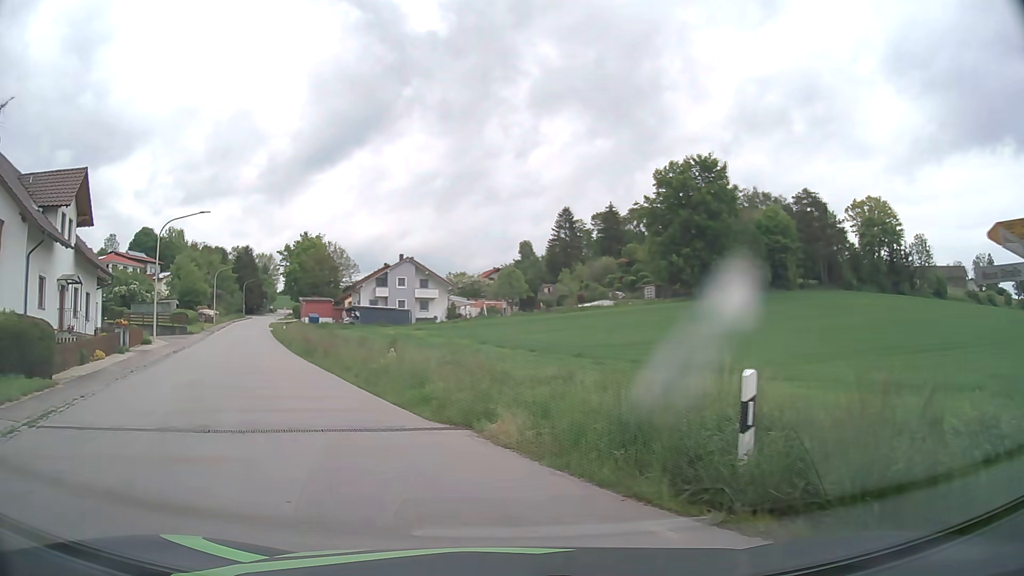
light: Day
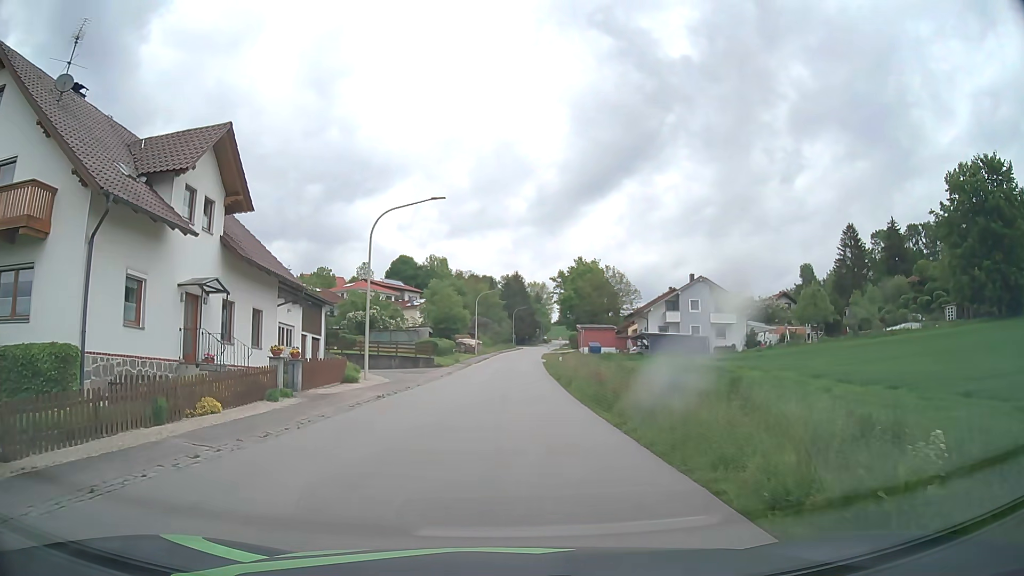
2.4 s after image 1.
(-3.2, +11.3) m; -24°
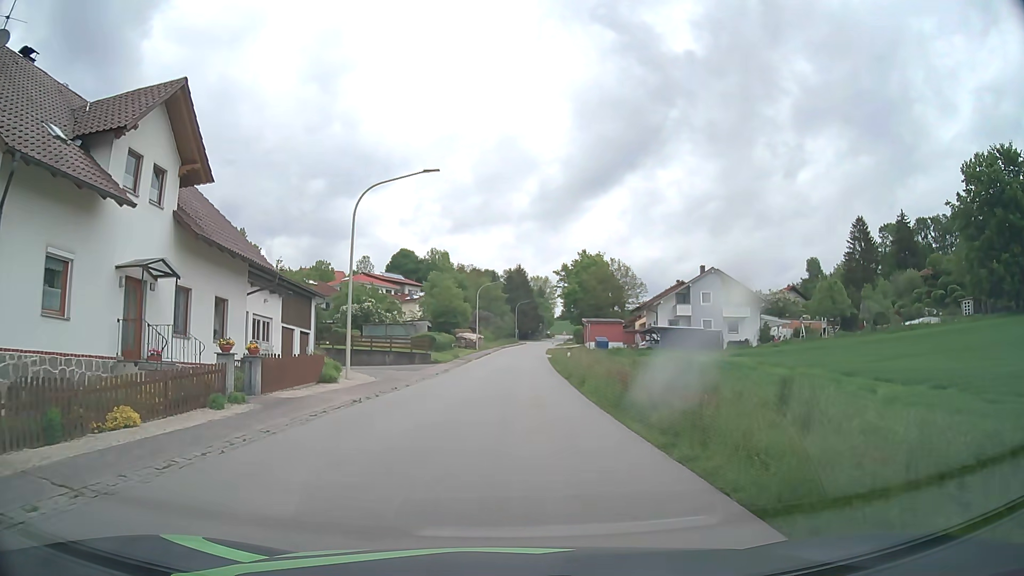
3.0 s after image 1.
(0.0, +3.6) m; 0°
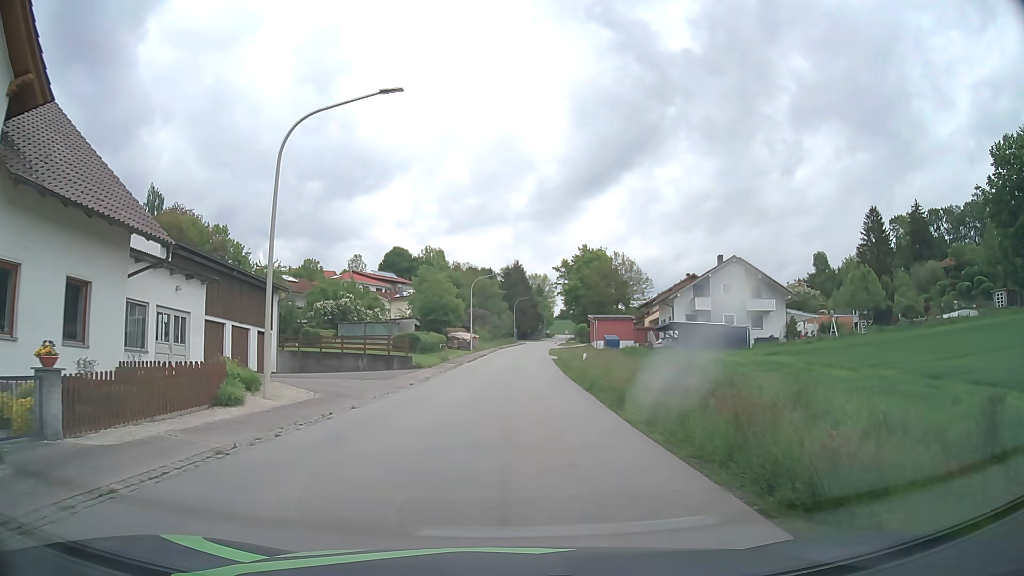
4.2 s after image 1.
(0.0, +8.1) m; +1°
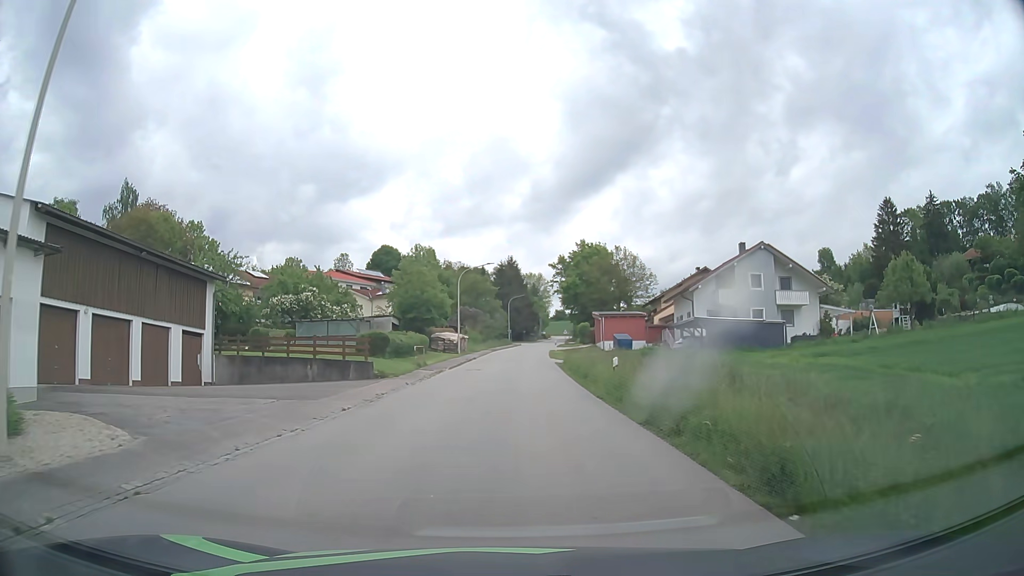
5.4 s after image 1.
(0.0, +9.2) m; 0°
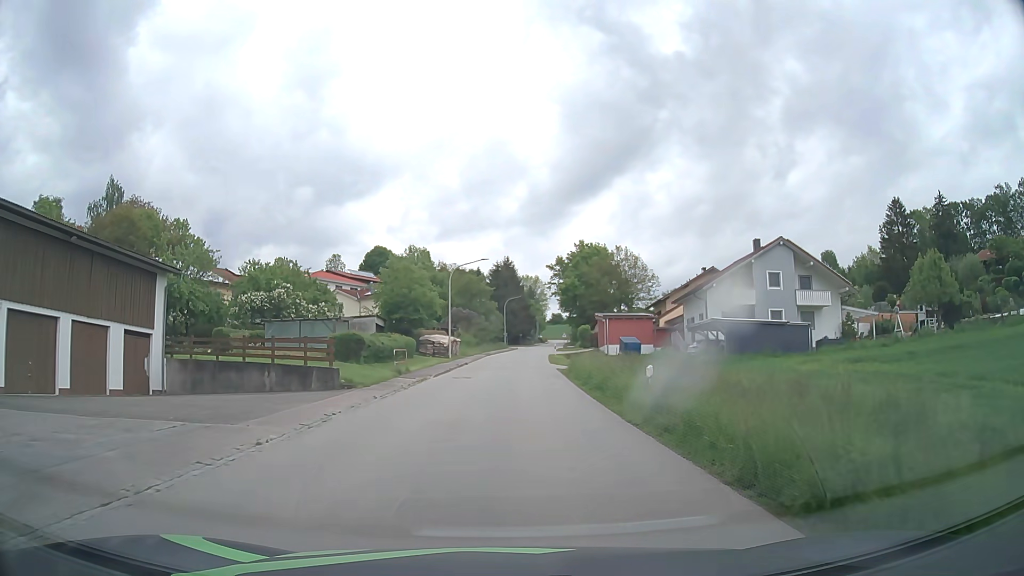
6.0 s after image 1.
(0.0, +5.0) m; +1°
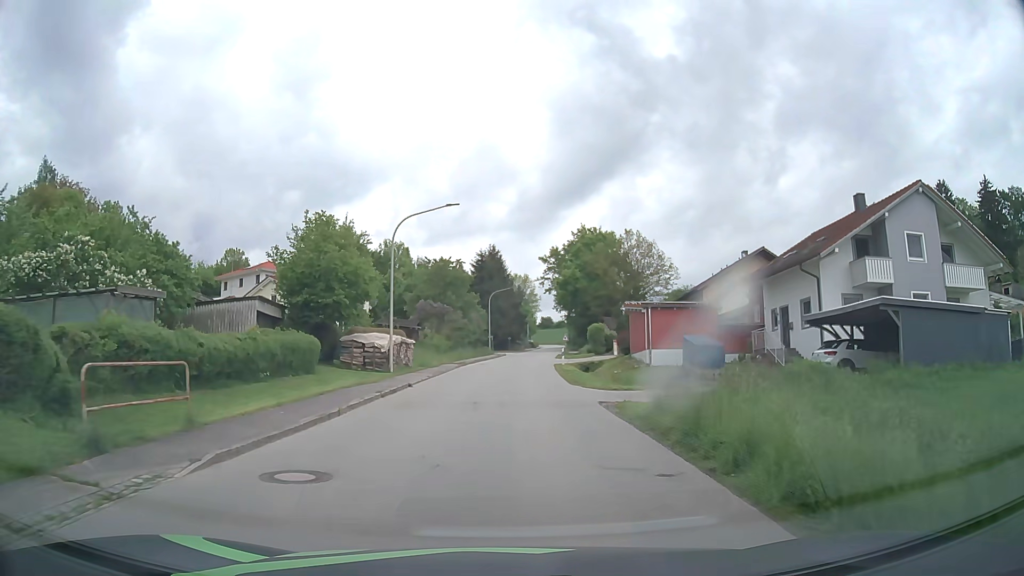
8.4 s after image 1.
(+0.1, +21.0) m; +1°
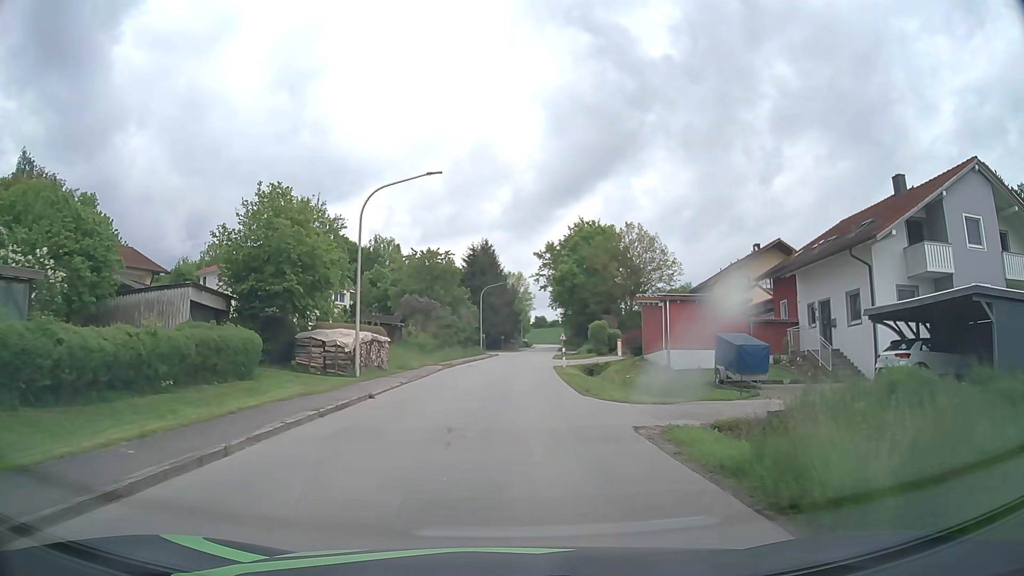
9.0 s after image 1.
(0.0, +5.5) m; 0°
(0, +10) (0, +20) (+1, +30) (+1, +40) (+2, +50) (+2, +60) (+3, +70) (+2, +80) (-6, +85) (-16, +83) m
